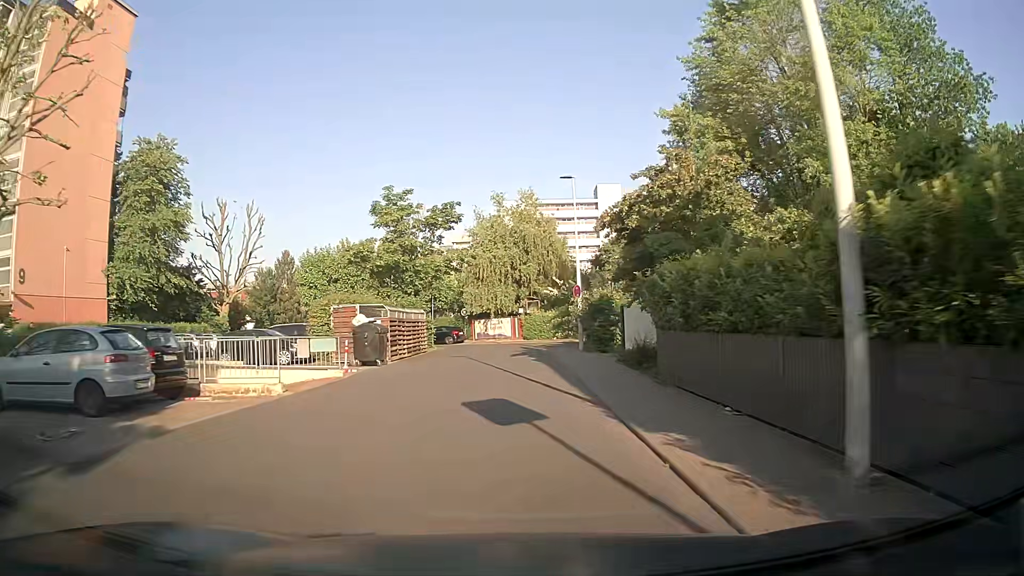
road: residential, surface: asphalt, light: Day
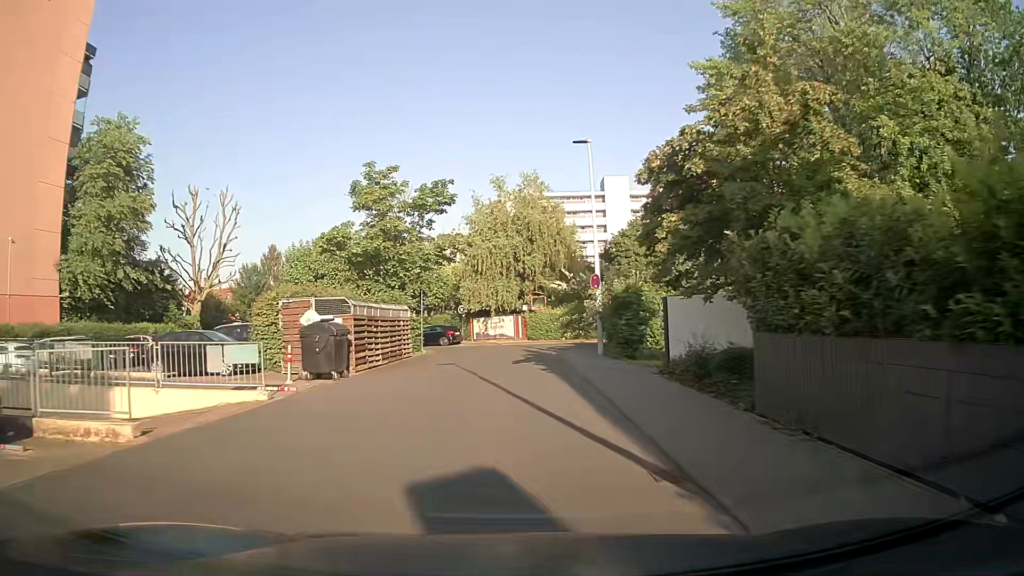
(0.0, +5.8) m; +1°
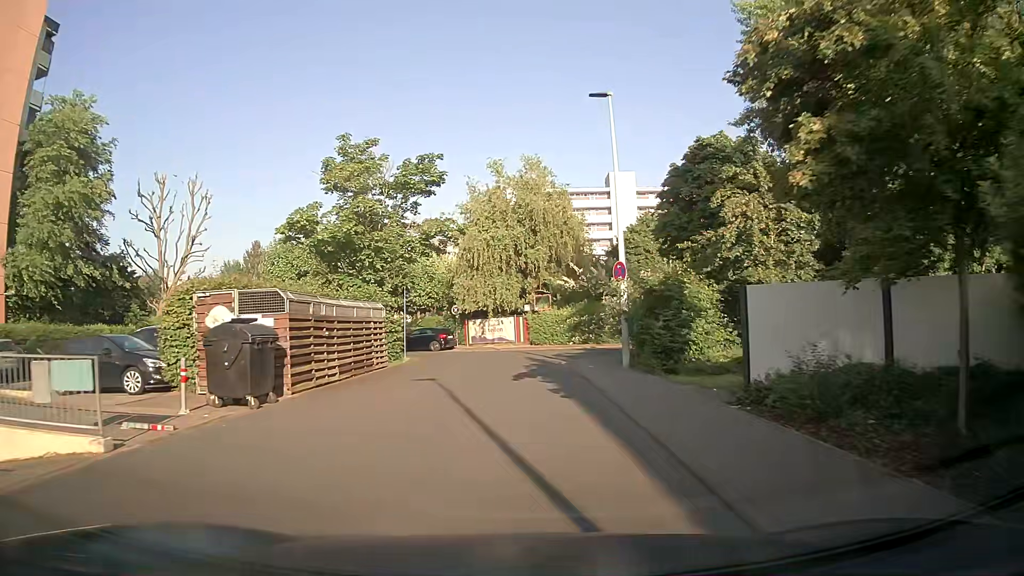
(-0.1, +5.5) m; -1°
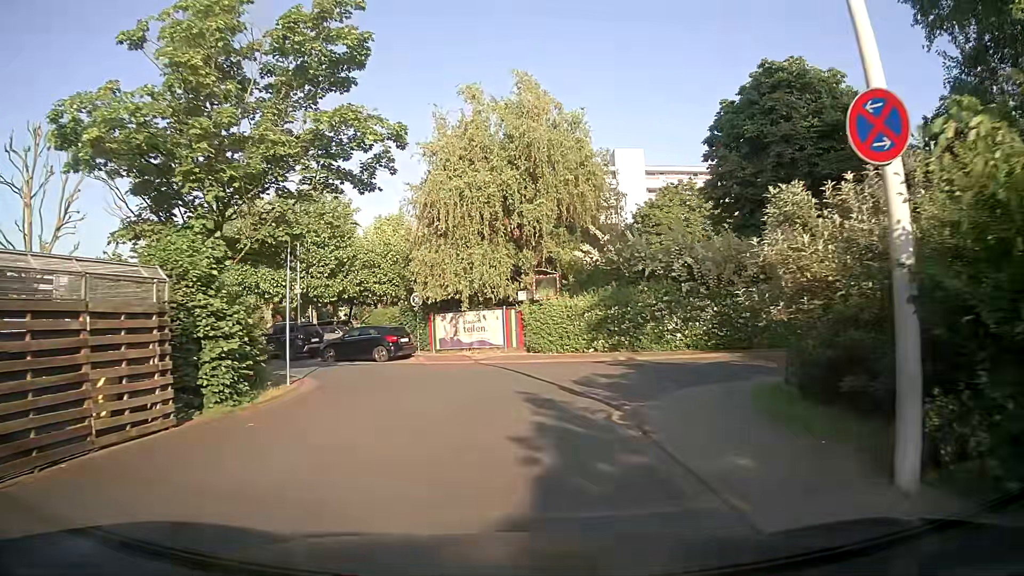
(+0.1, +14.0) m; 0°
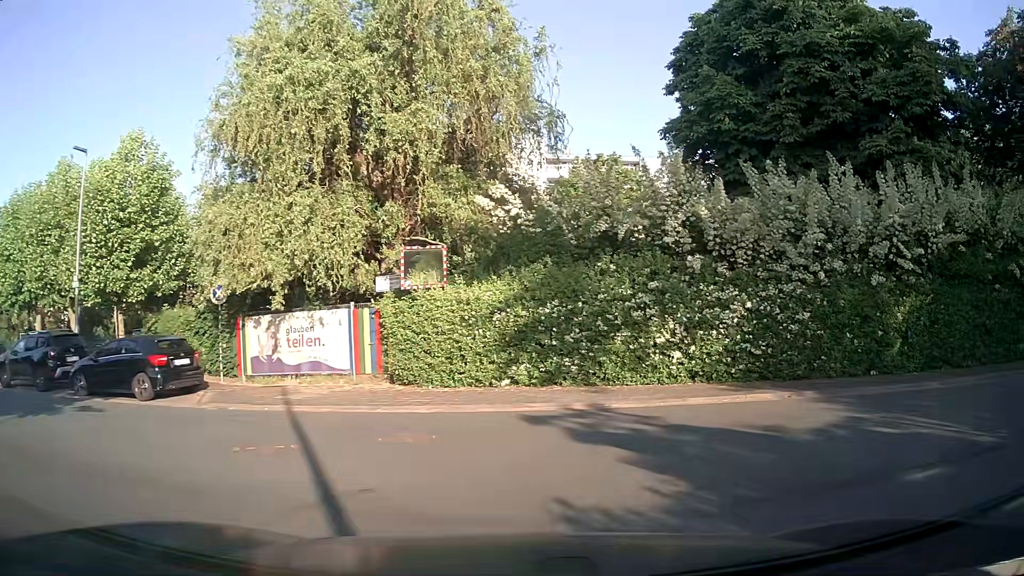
(+0.4, +11.2) m; +10°
